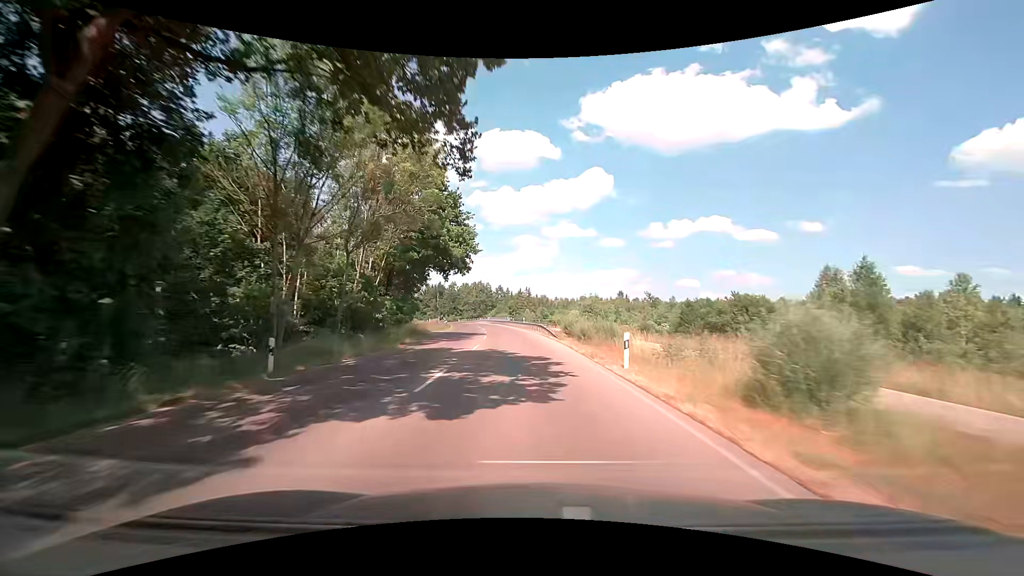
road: tertiary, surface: asphalt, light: Day
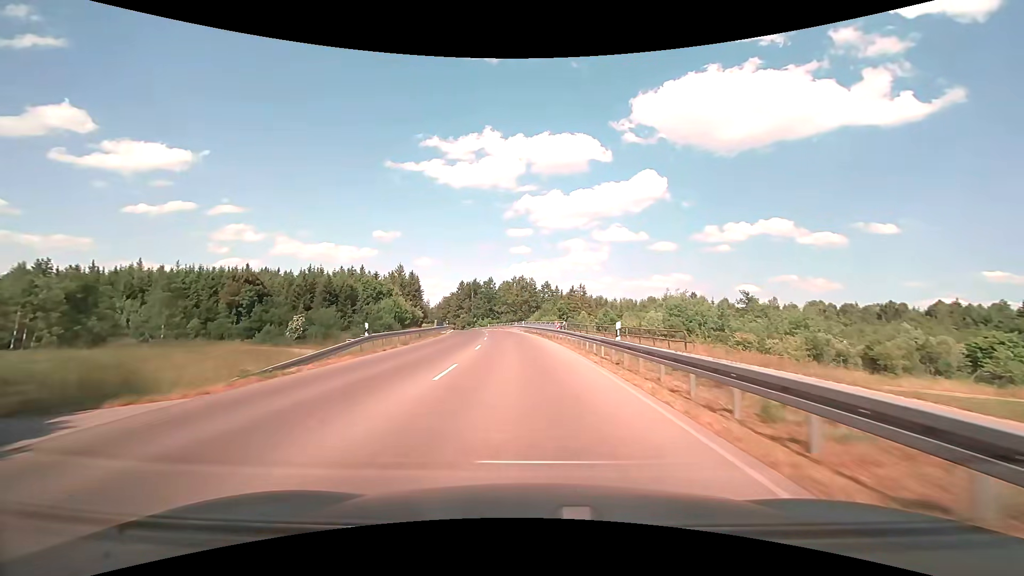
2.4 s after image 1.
(-2.1, +46.1) m; -5°
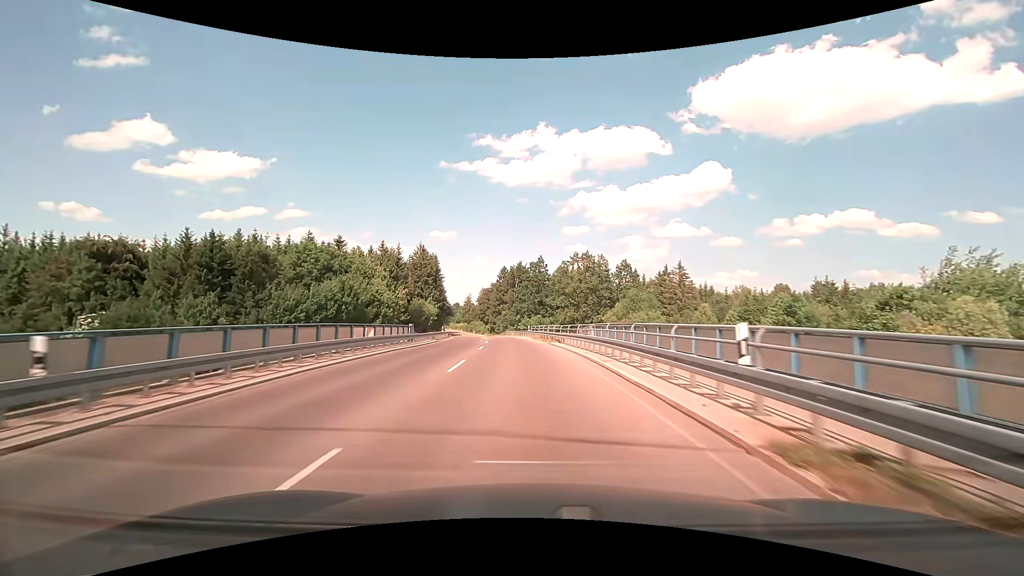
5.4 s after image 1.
(-3.4, +58.5) m; -6°
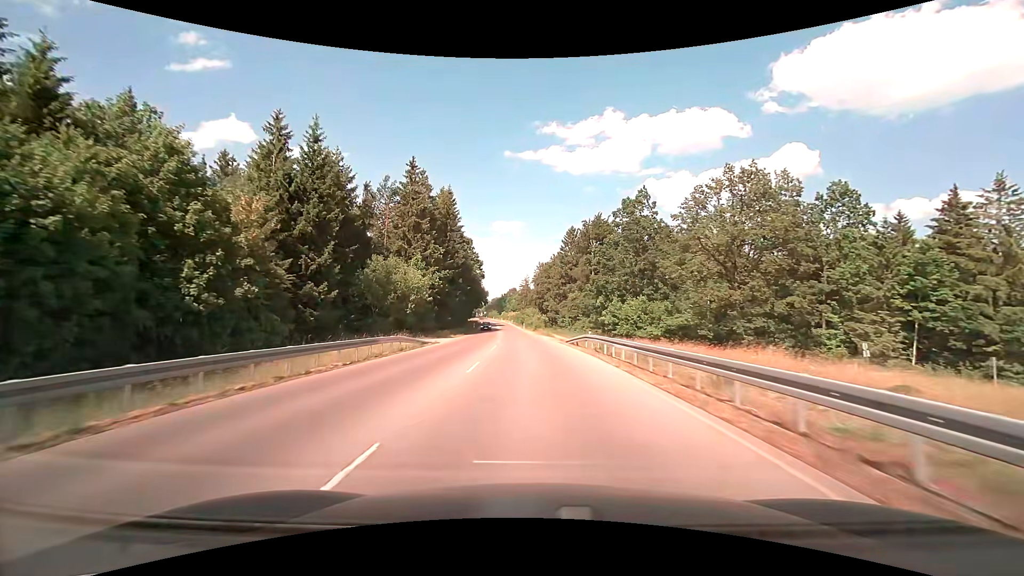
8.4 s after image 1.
(-4.0, +59.8) m; -7°
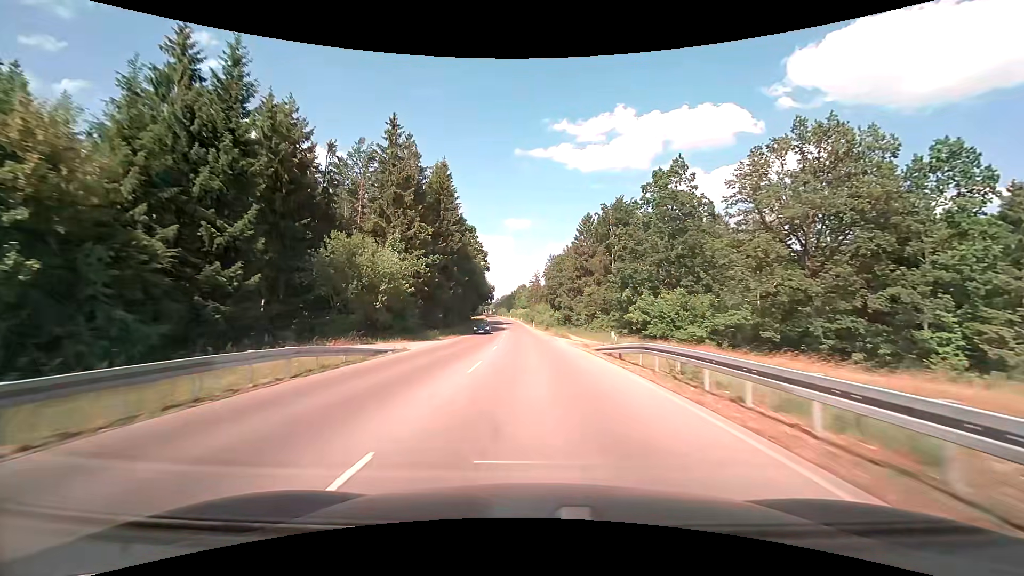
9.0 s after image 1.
(-0.1, +12.3) m; -1°
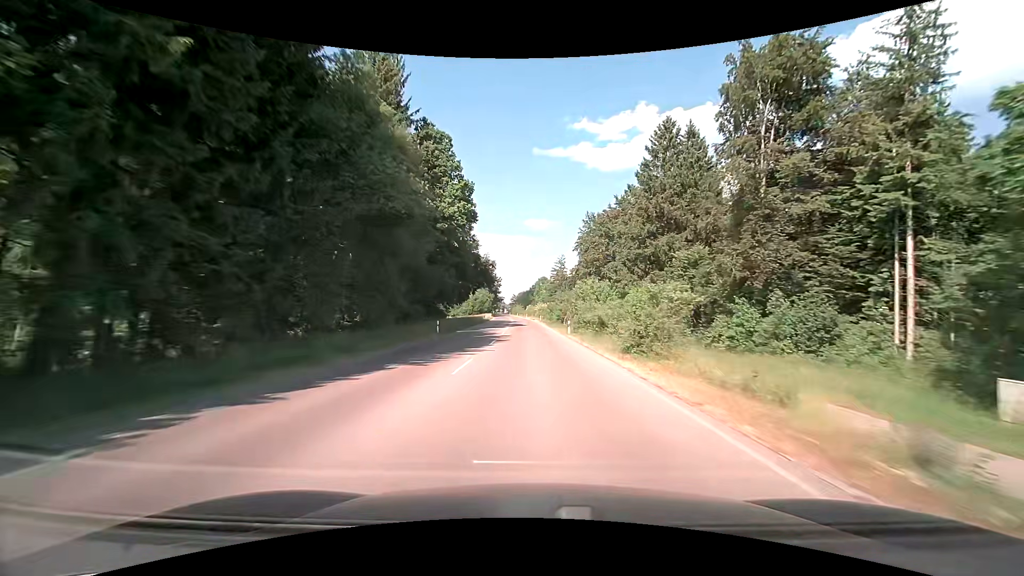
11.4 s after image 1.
(-1.2, +49.5) m; -2°
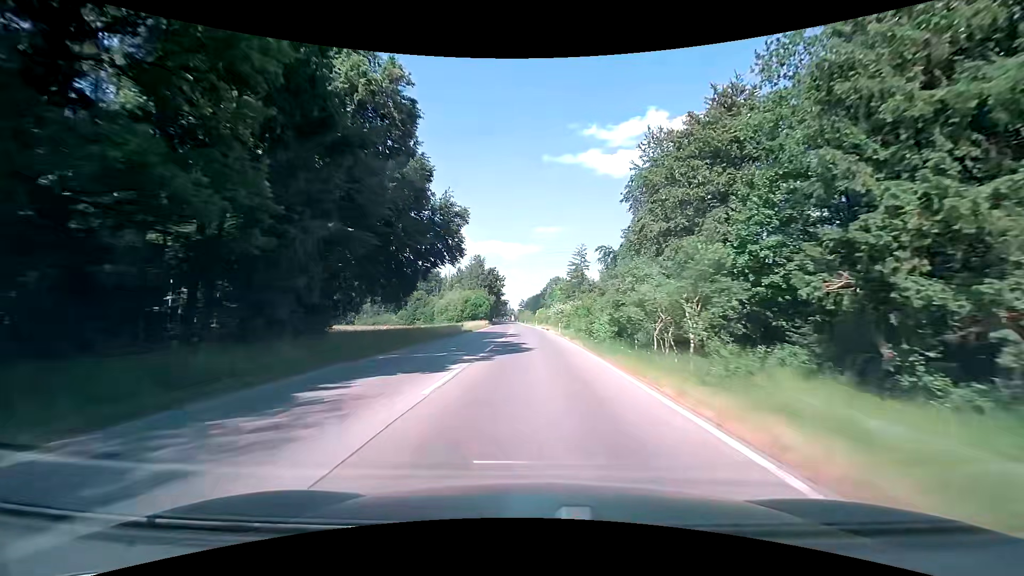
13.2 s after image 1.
(-0.5, +37.6) m; -2°
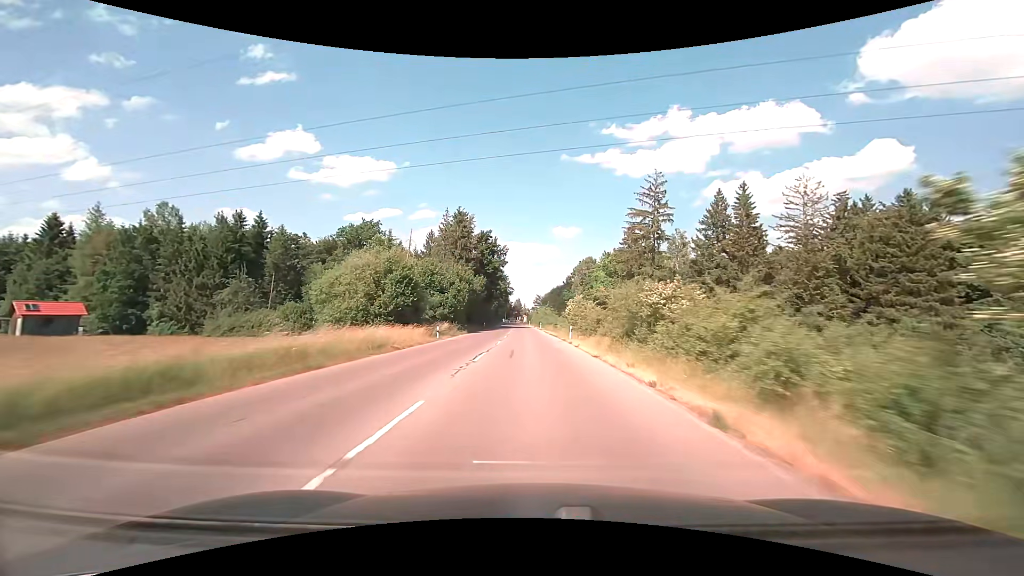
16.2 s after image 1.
(-0.8, +62.6) m; -1°
(0, +10) (0, +20) (0, +30) (-1, +40) (-1, +50) (-1, +60) (-2, +70) (-2, +80) (-3, +90) (-3, +100) m
